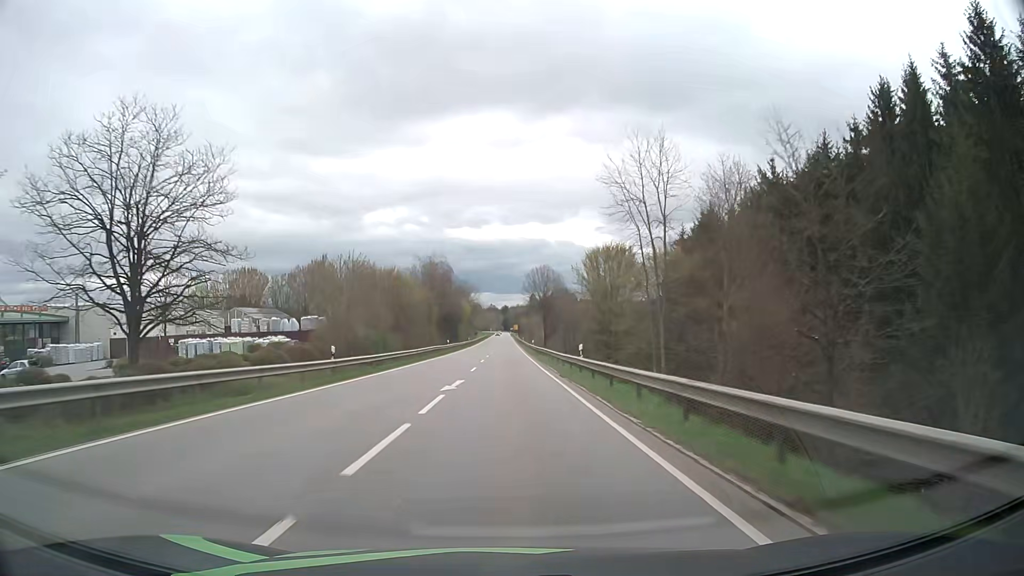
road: secondary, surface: asphalt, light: Day
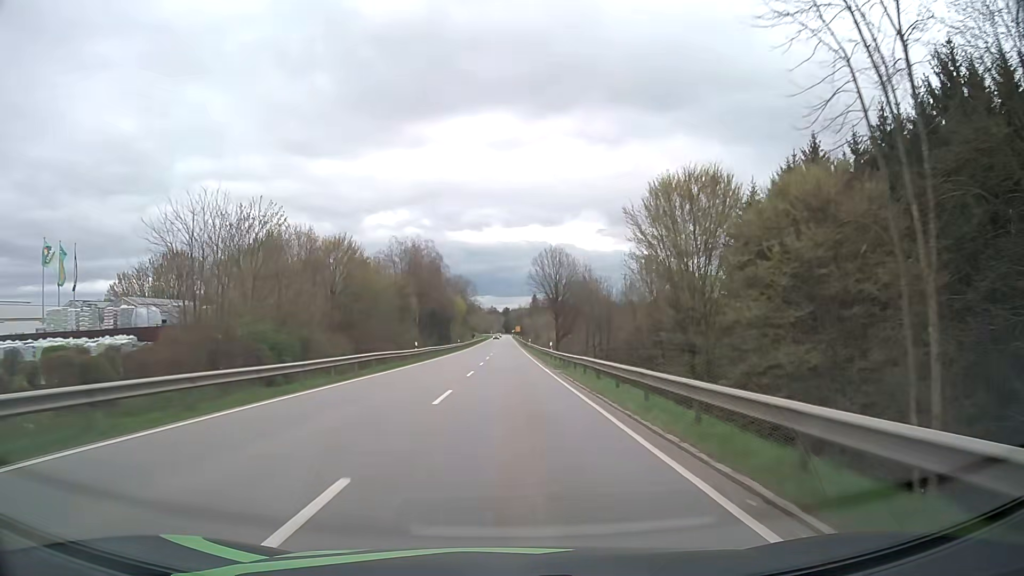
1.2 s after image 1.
(0.0, +28.6) m; 0°
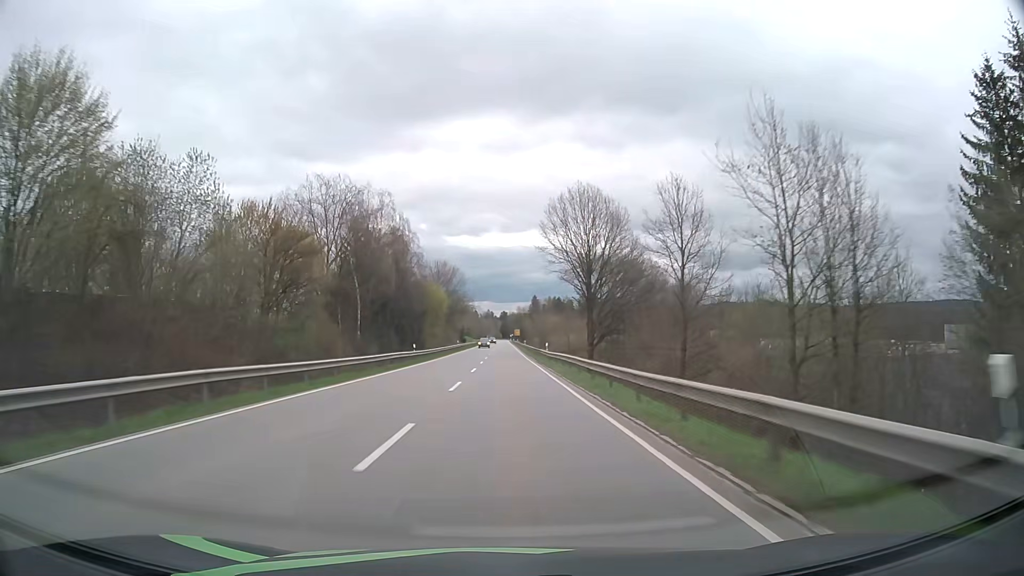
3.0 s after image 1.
(+0.1, +43.5) m; 0°
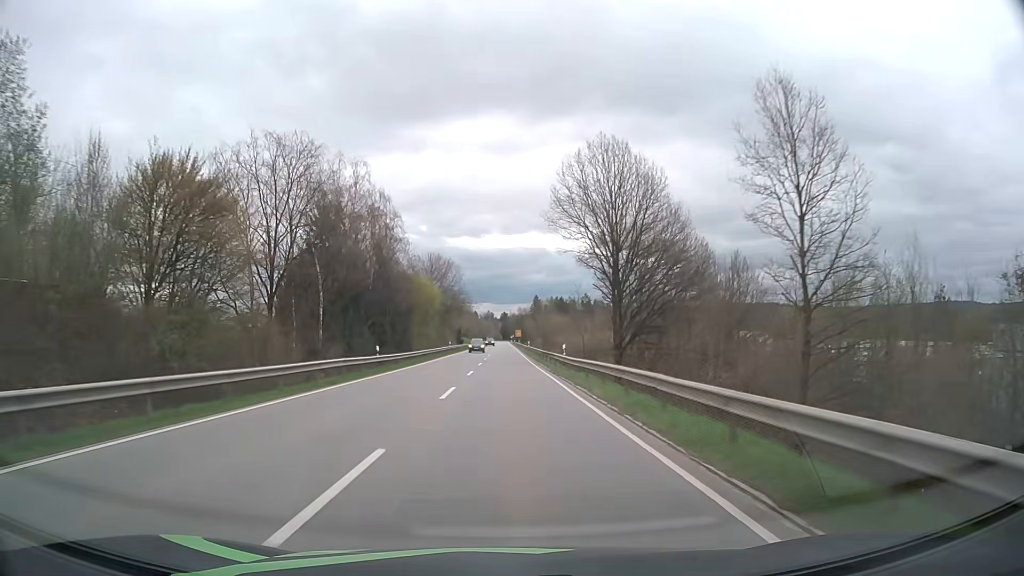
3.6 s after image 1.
(-0.1, +14.6) m; 0°
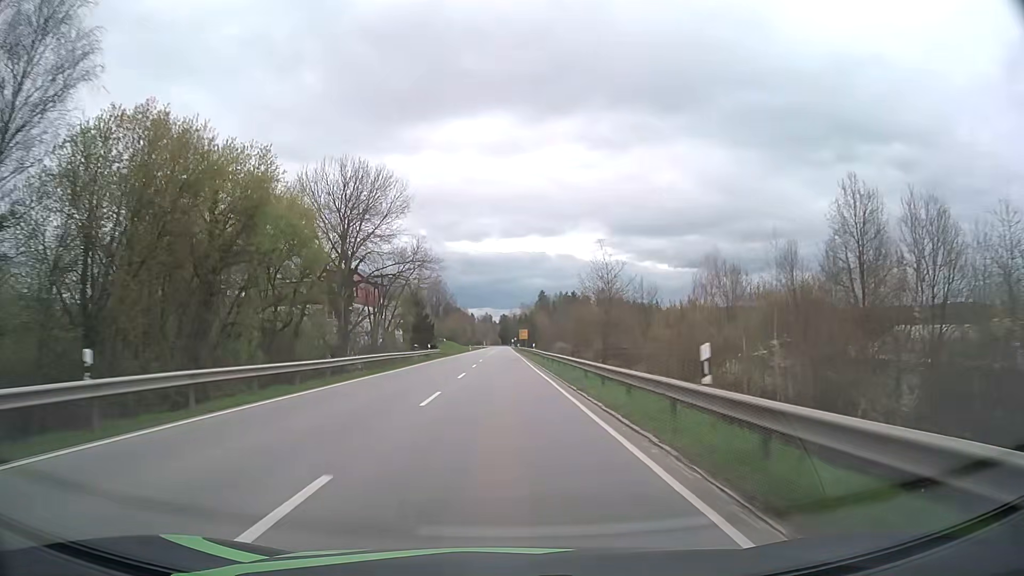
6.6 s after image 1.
(0.0, +74.2) m; 0°
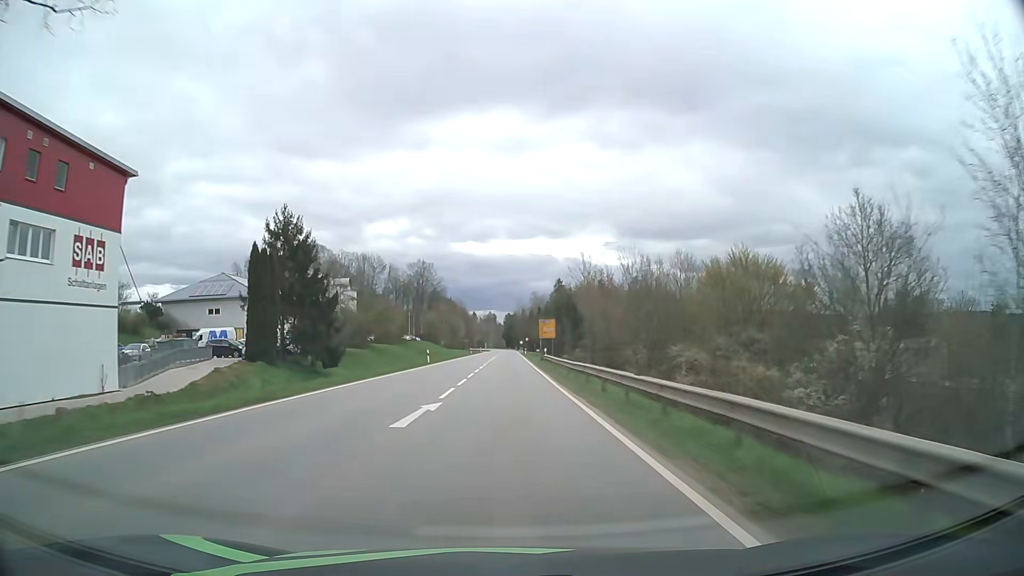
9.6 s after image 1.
(-0.4, +75.2) m; 0°
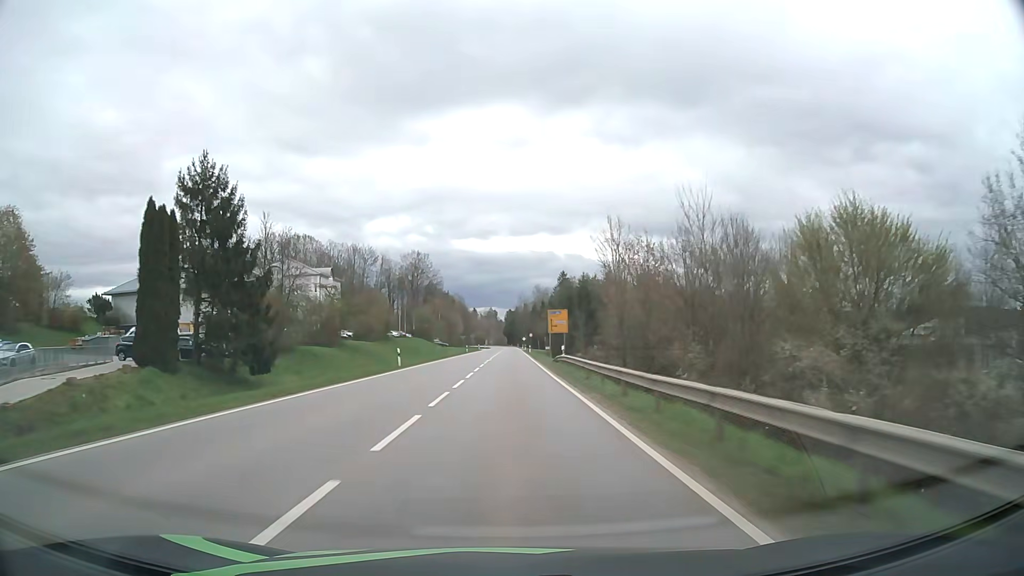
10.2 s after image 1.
(0.0, +15.1) m; 0°
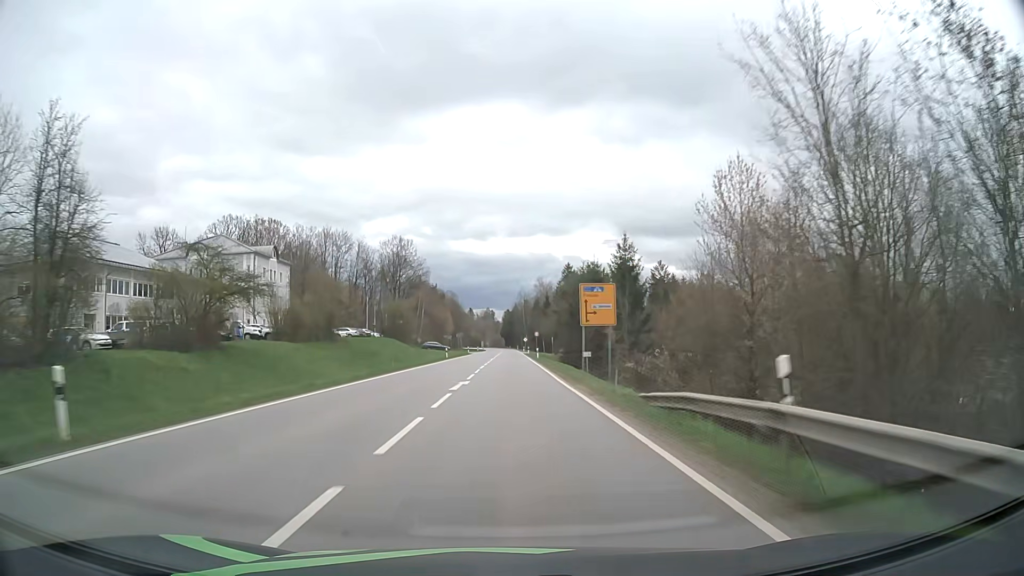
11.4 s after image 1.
(+0.1, +30.2) m; 0°
(0, +10) (0, +20) (0, +30) (0, +40) (0, +50) (0, +60) (0, +70) (+1, +80) (+1, +90) (+1, +100) m
